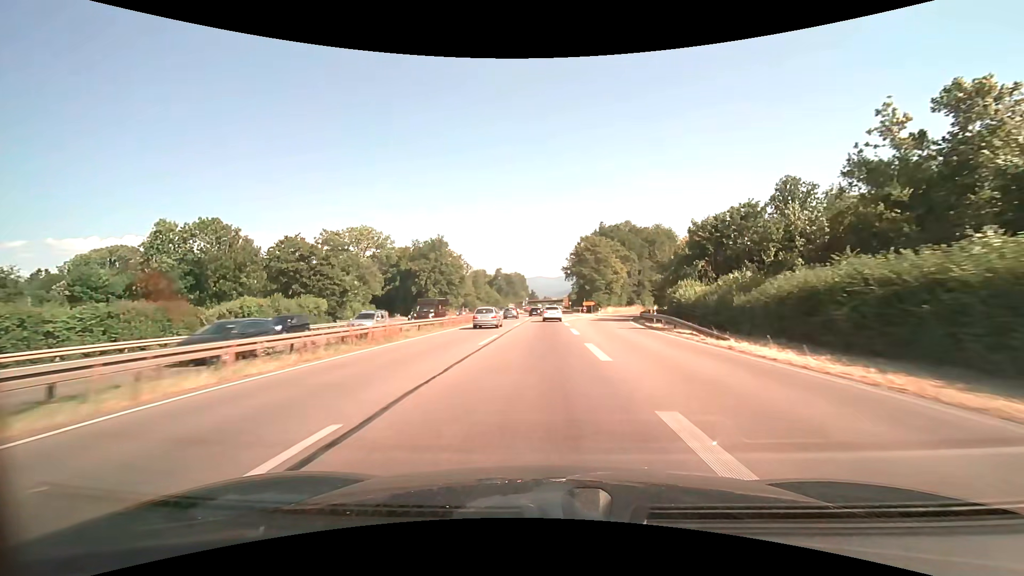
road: trunk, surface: asphalt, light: Day
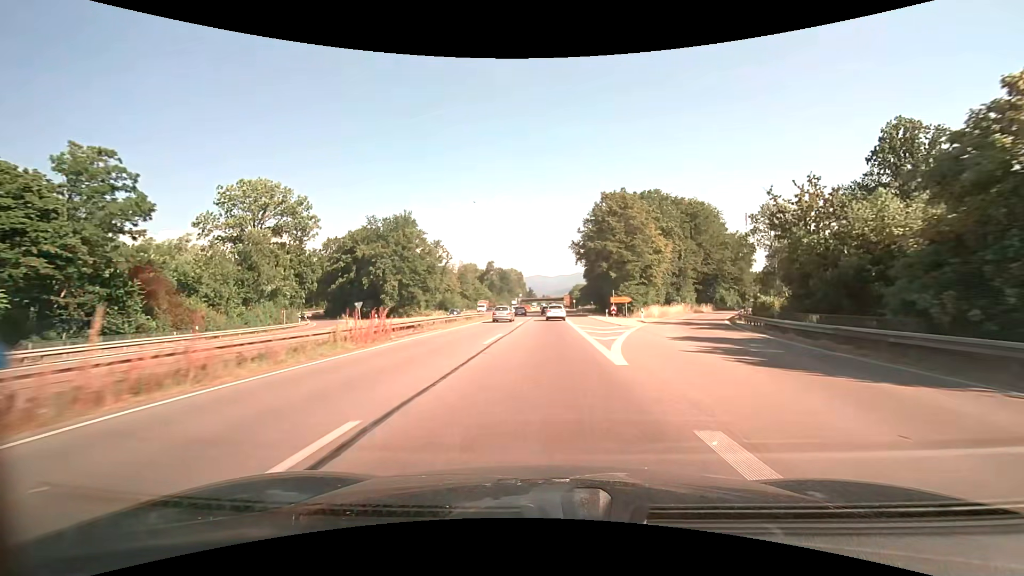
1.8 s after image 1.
(+0.1, +36.9) m; 0°
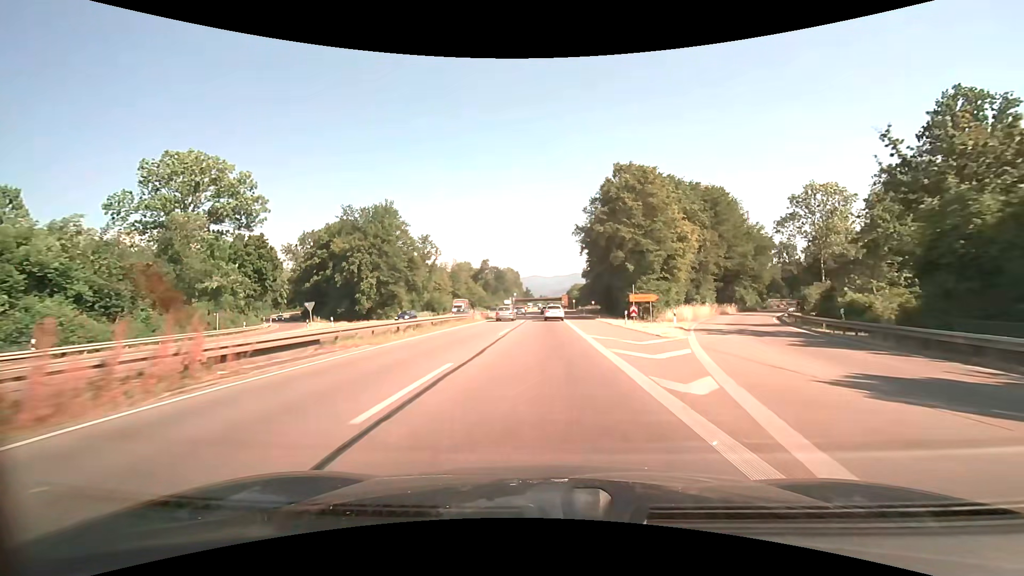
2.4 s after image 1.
(0.0, +12.2) m; 0°
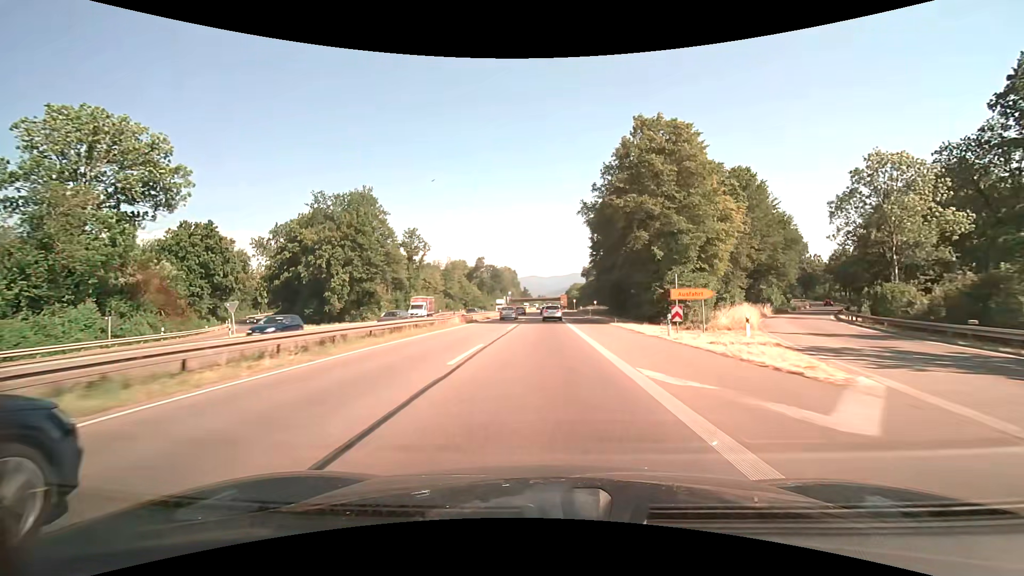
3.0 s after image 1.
(0.0, +12.2) m; 0°
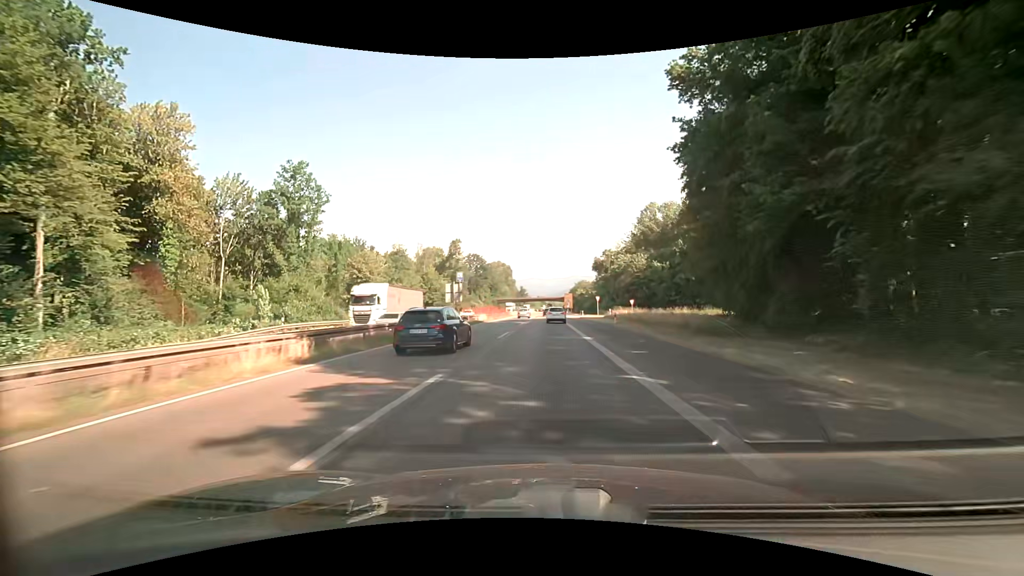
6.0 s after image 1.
(0.0, +61.5) m; 0°
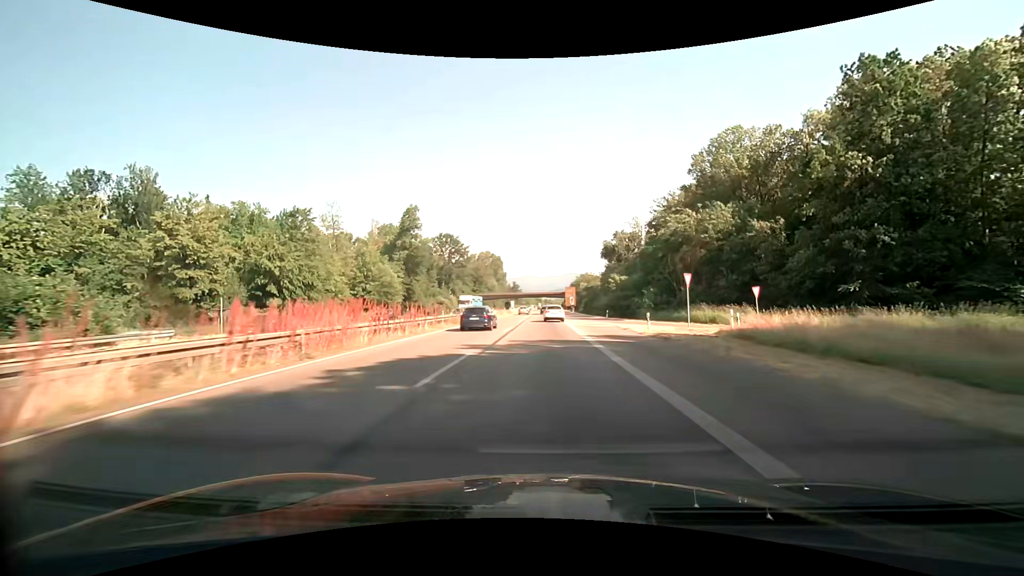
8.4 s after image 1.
(+0.1, +50.1) m; 0°
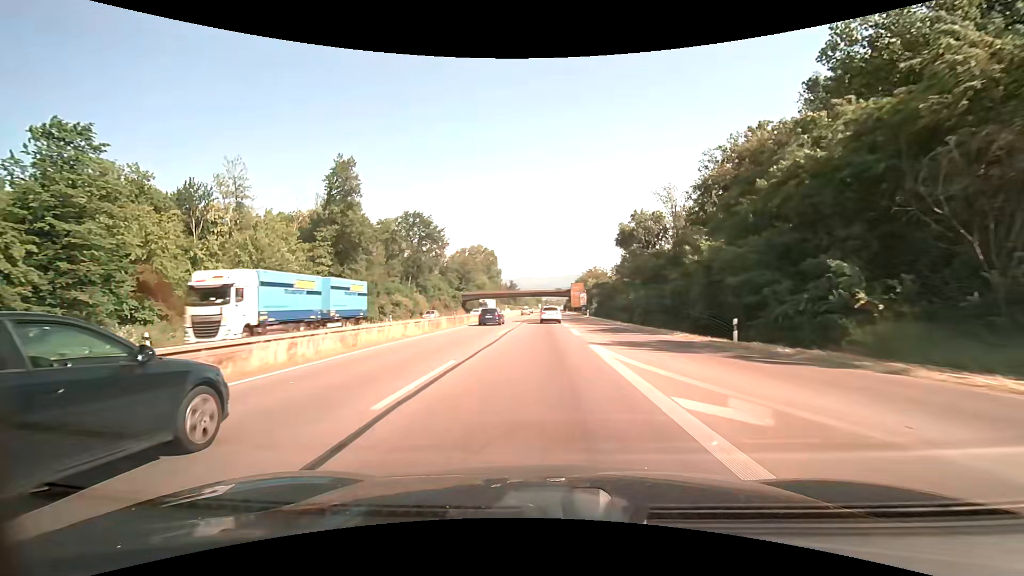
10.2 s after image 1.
(0.0, +37.7) m; 0°
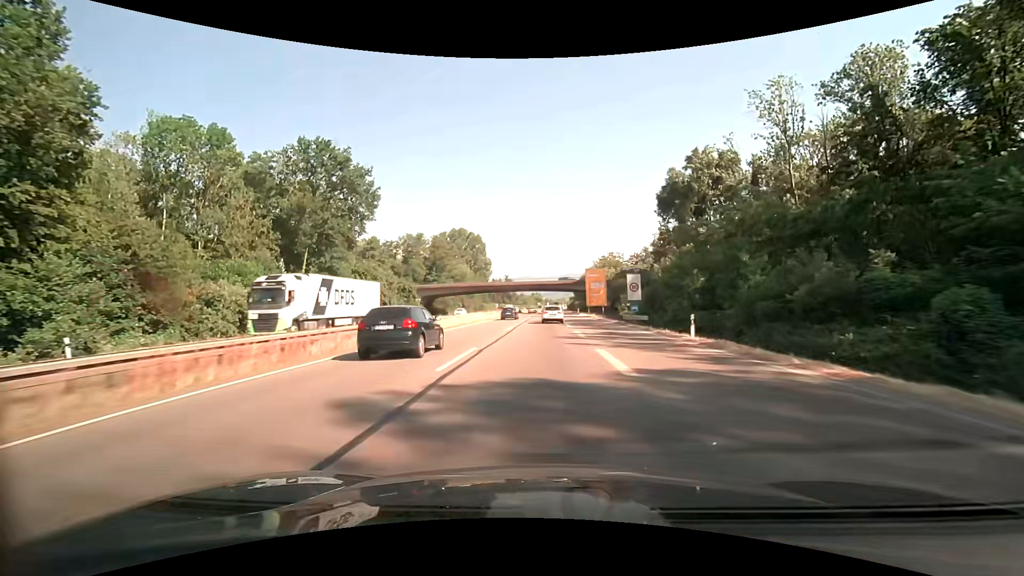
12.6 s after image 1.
(-0.1, +50.2) m; 0°
(0, +10) (0, +20) (0, +30) (0, +40) (0, +50) (0, +60) (0, +70) (0, +80) (0, +90) (0, +100) m
